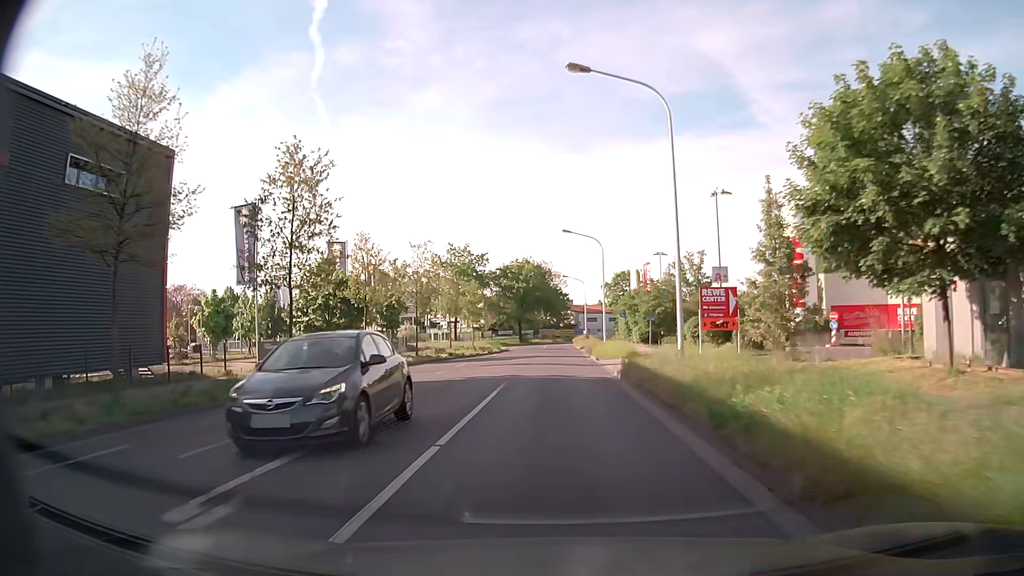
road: tertiary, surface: asphalt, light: Day
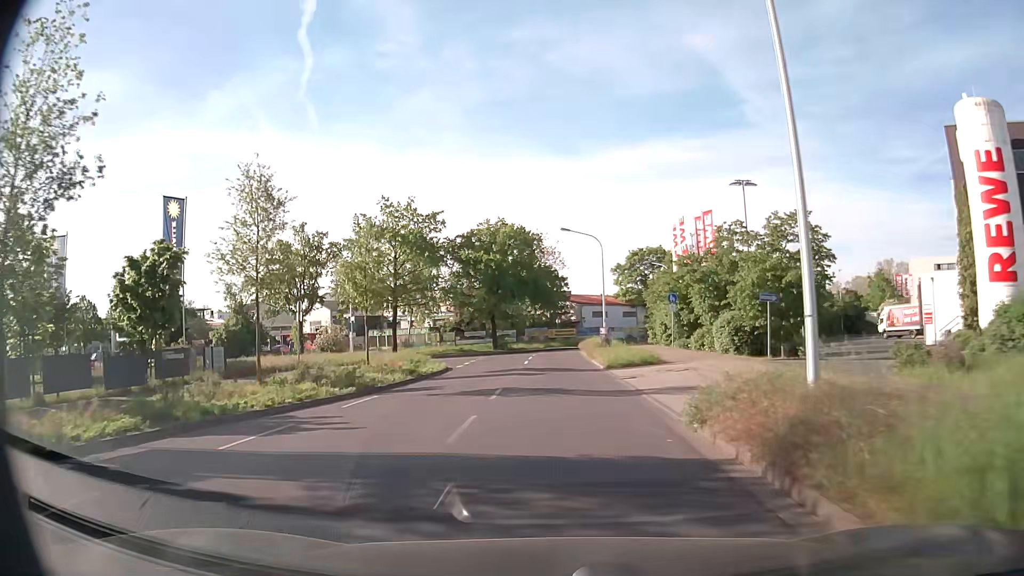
(+0.1, +34.3) m; 0°
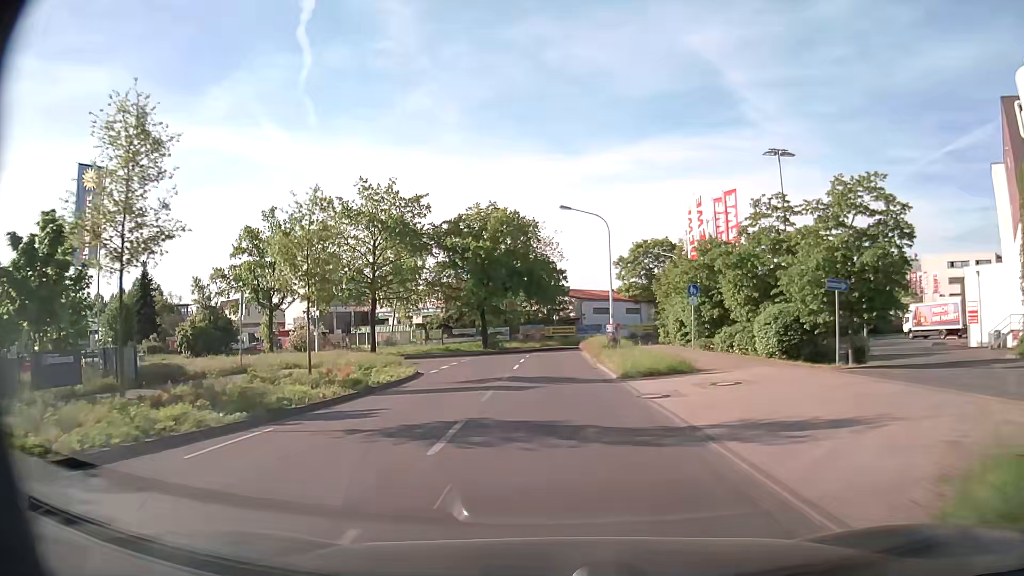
(0.0, +6.7) m; +1°
(0, +10) (0, +20) (0, +30) (0, +40) (+2, +50) (+6, +58) (+13, +66) (+19, +74) (+25, +82) (+31, +90) m
